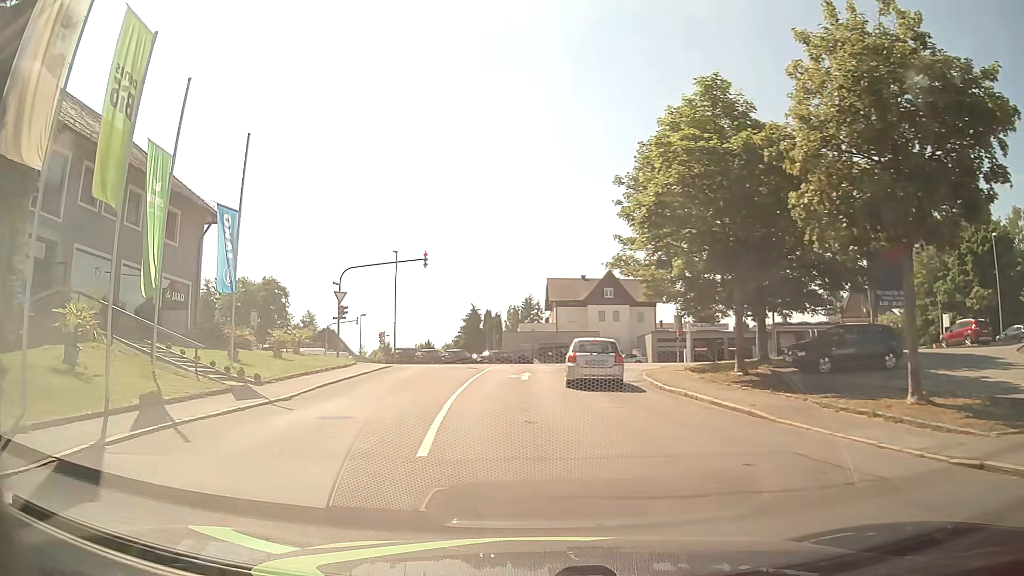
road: residential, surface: asphalt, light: Day
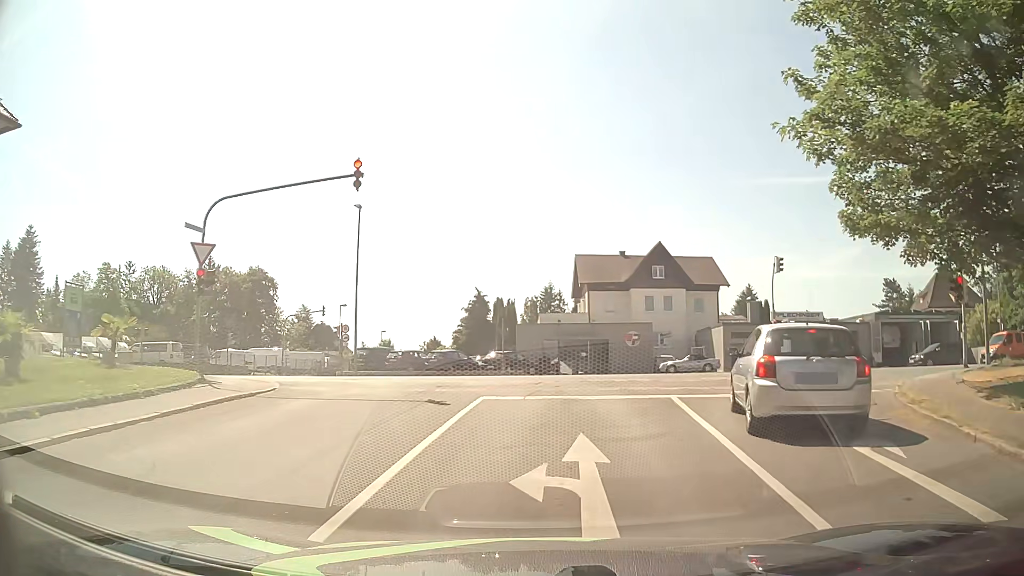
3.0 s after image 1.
(-0.6, +19.3) m; -1°
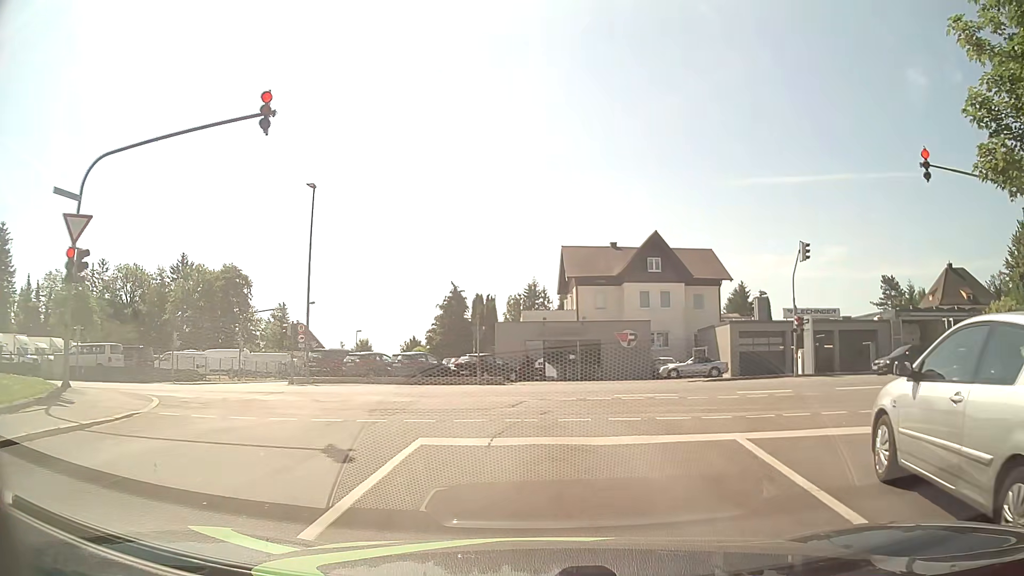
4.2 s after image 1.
(+0.1, +5.6) m; +2°
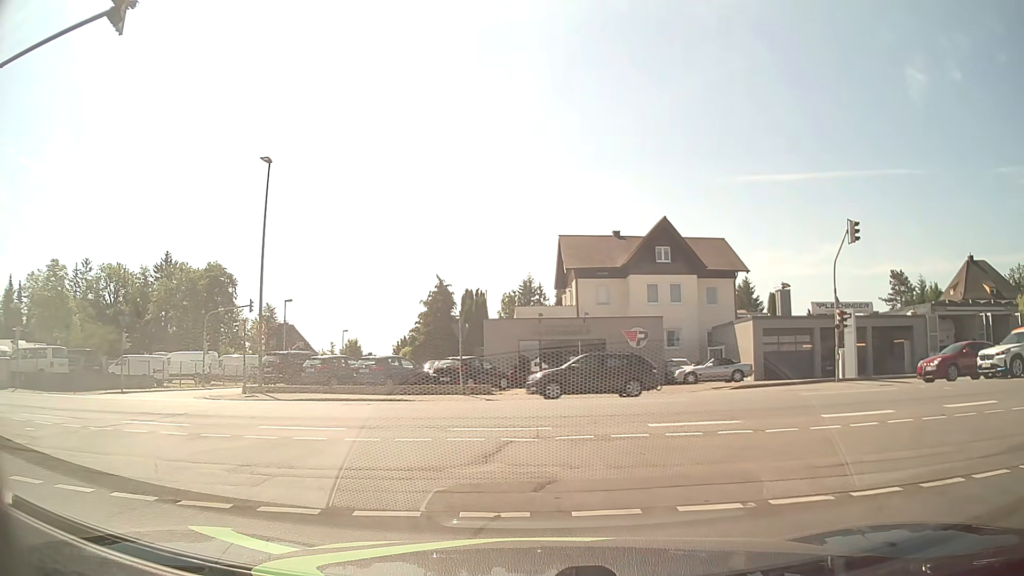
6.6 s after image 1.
(-0.1, +5.2) m; -2°
